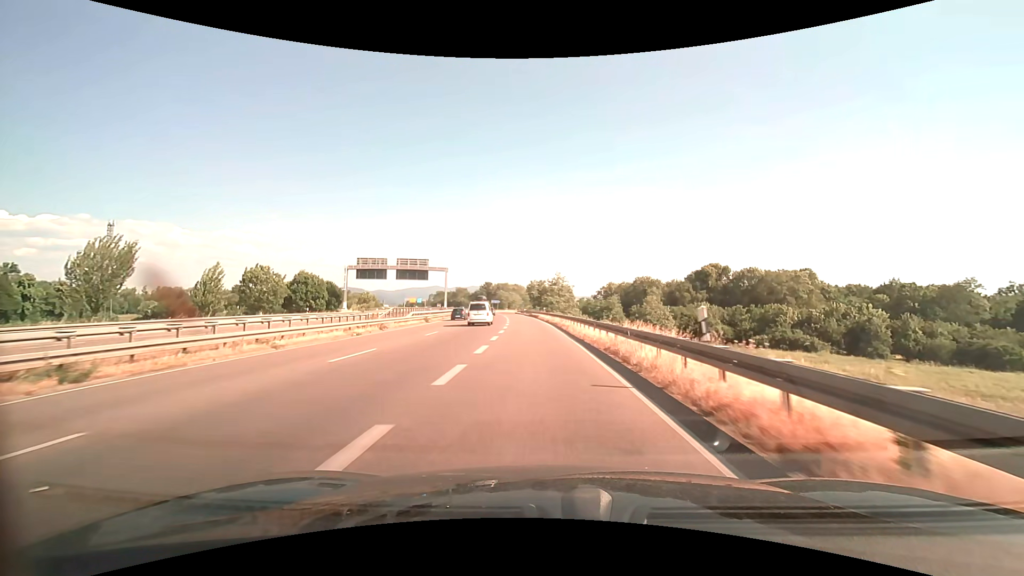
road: trunk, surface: asphalt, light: Day
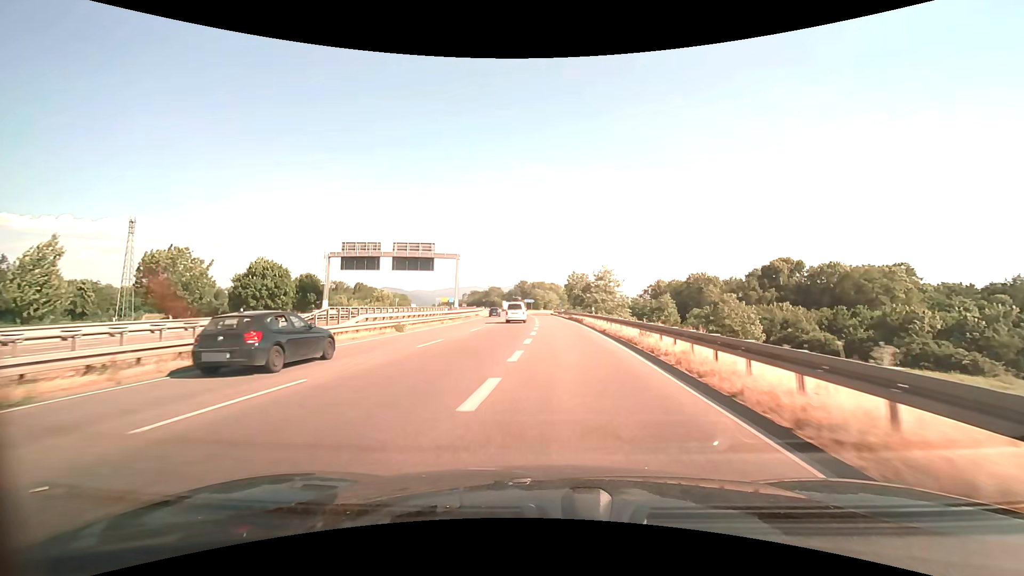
(-0.8, +20.6) m; -4°
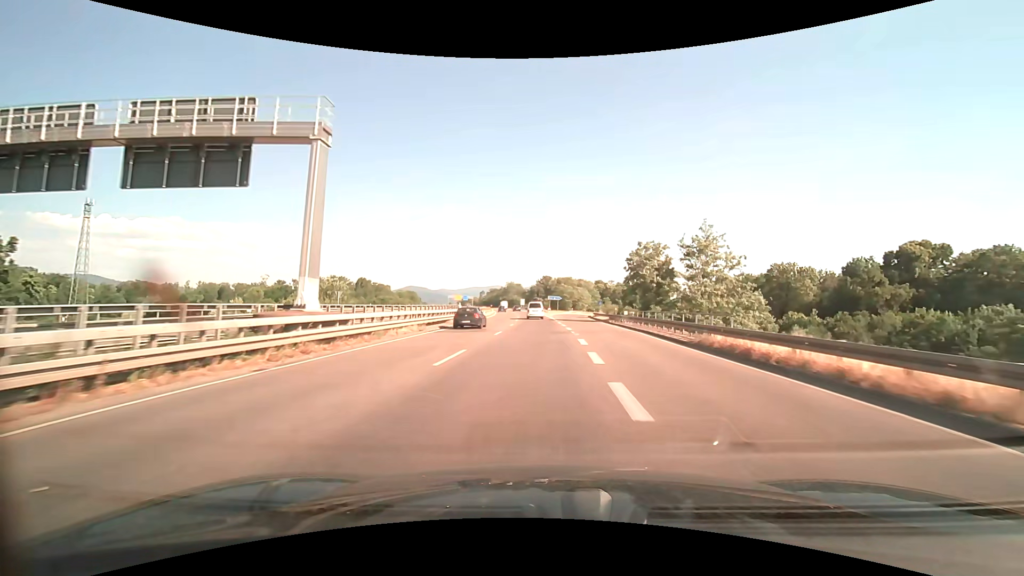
(-1.6, +42.8) m; -3°
(0, +10) (0, +20) (0, +30) (0, +40) (0, +50) (-1, +60) (-1, +70) (-2, +80) (-3, +90) (-4, +100) m
